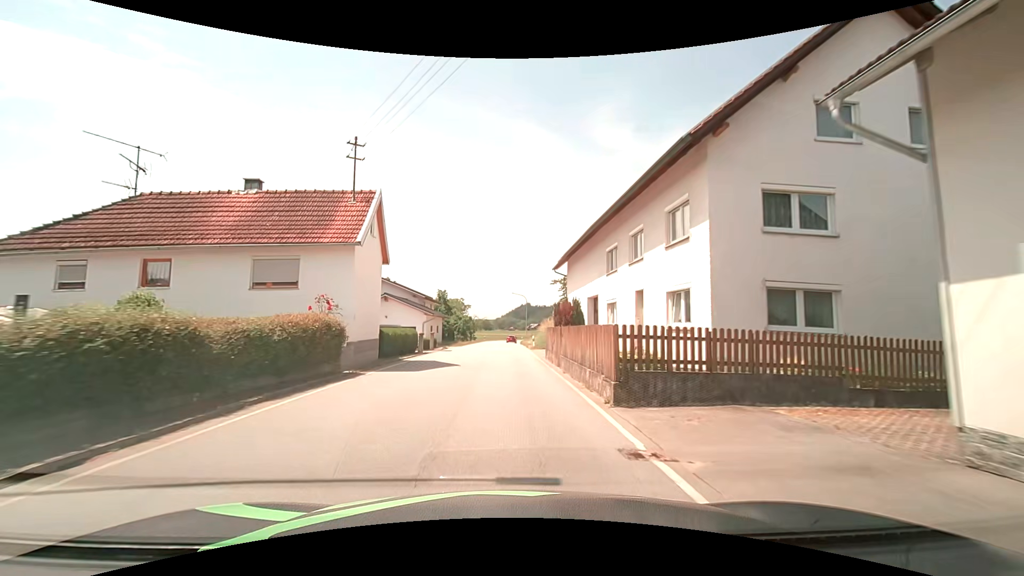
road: secondary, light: Day
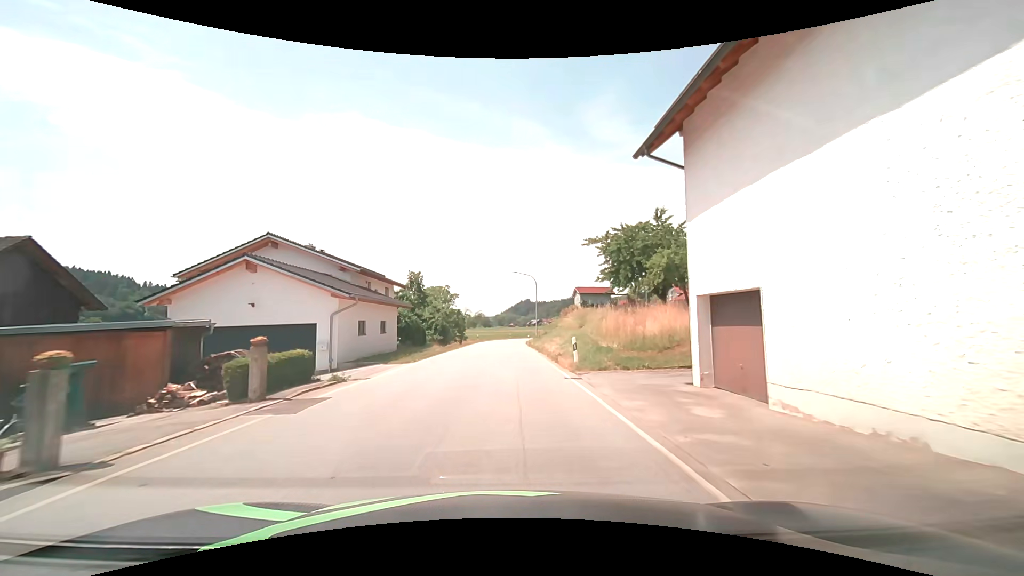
(-0.2, +24.6) m; 0°
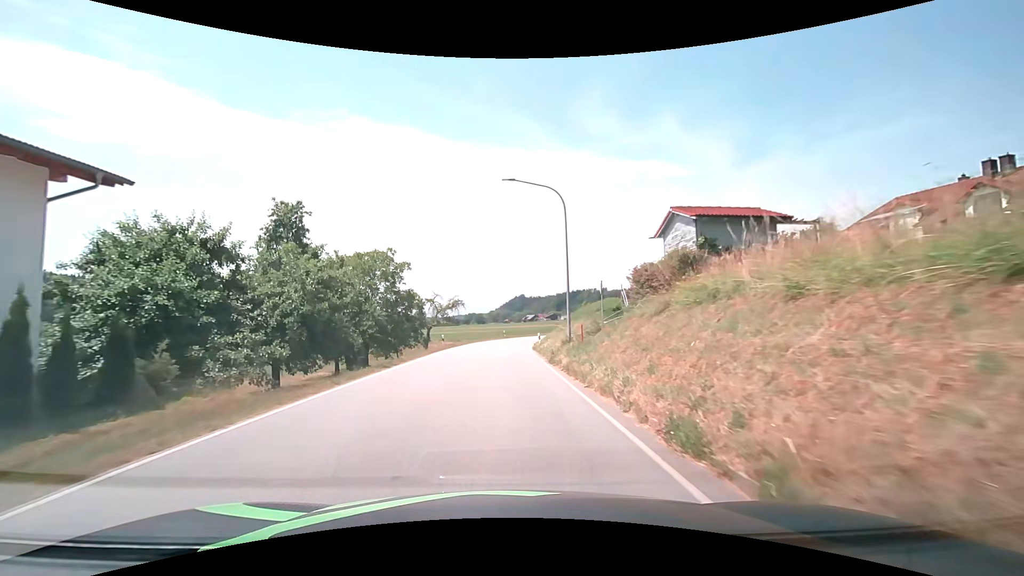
(+0.4, +32.5) m; +1°
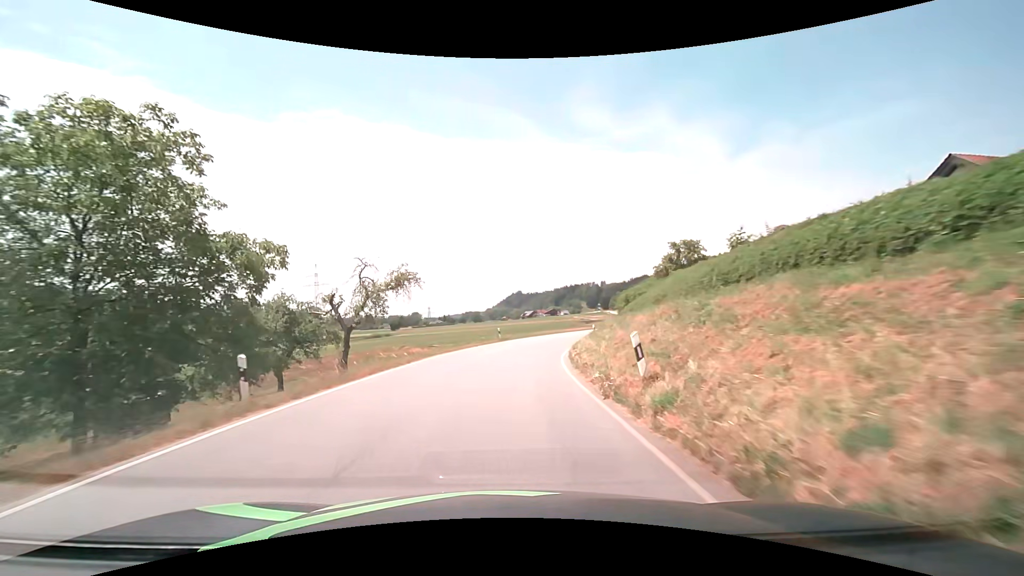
(+0.1, +27.8) m; +1°
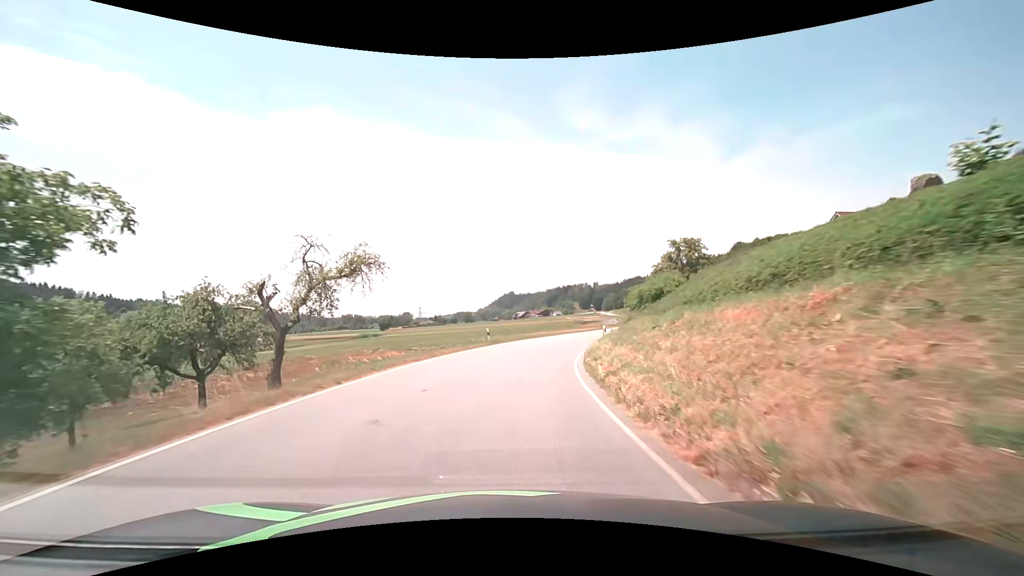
(0.0, +7.2) m; 0°
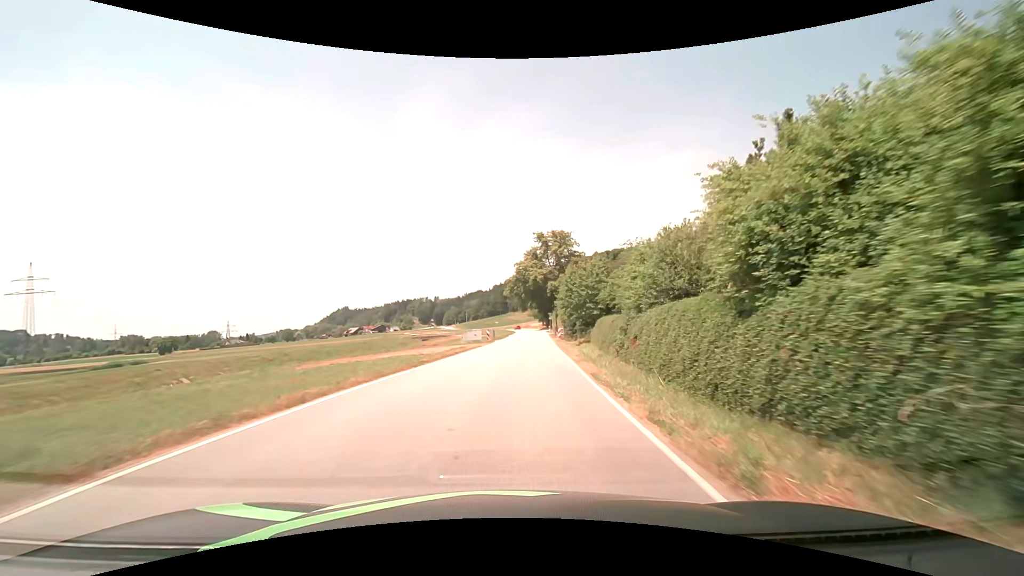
(+4.6, +36.7) m; +18°
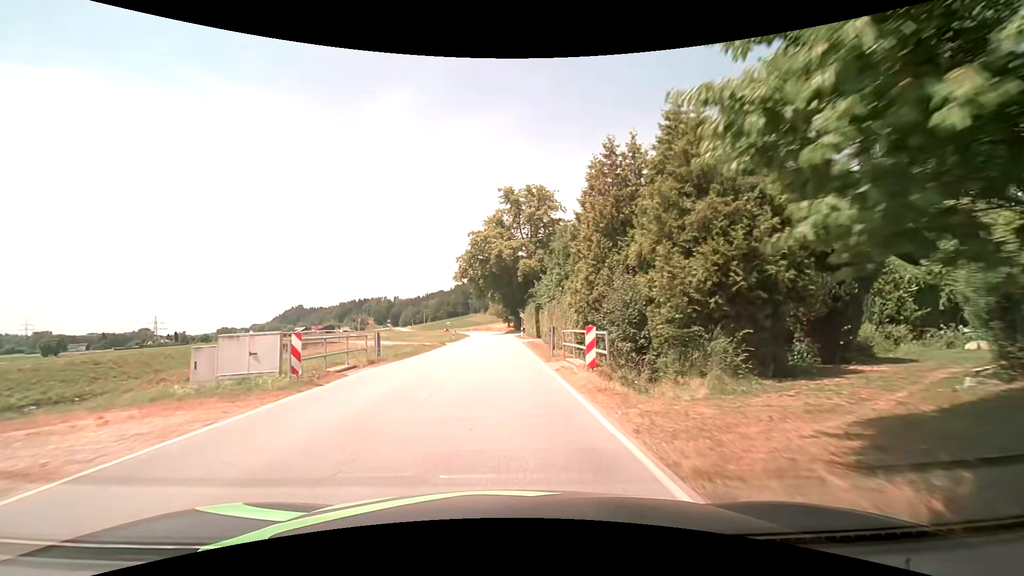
(+2.3, +38.3) m; +4°
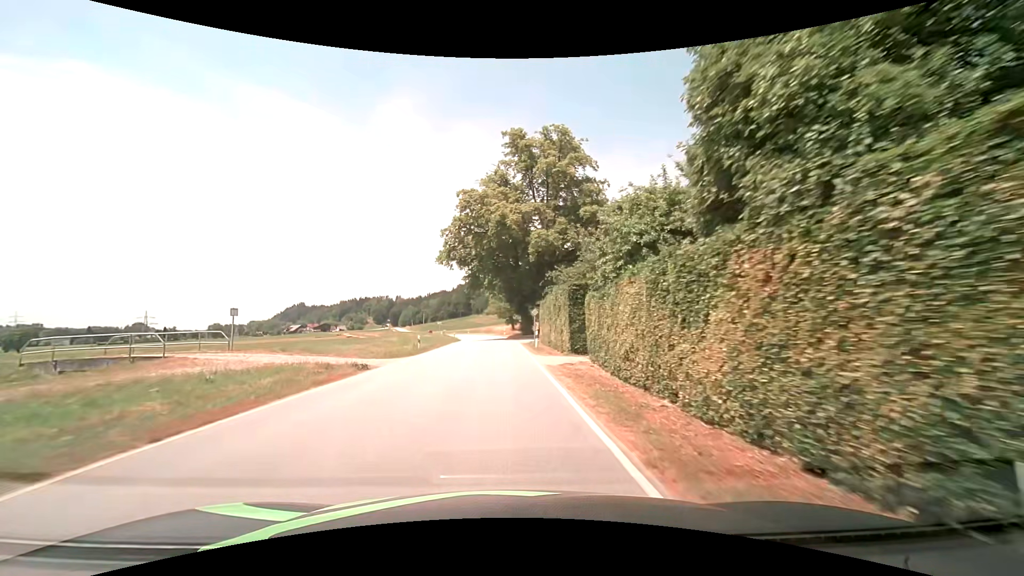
(-0.1, +23.3) m; -1°
(0, +10) (0, +20) (0, +30) (0, +40) (0, +50) (-1, +60) (-2, +70) (-2, +80) (-3, +90) (-5, +100) m
